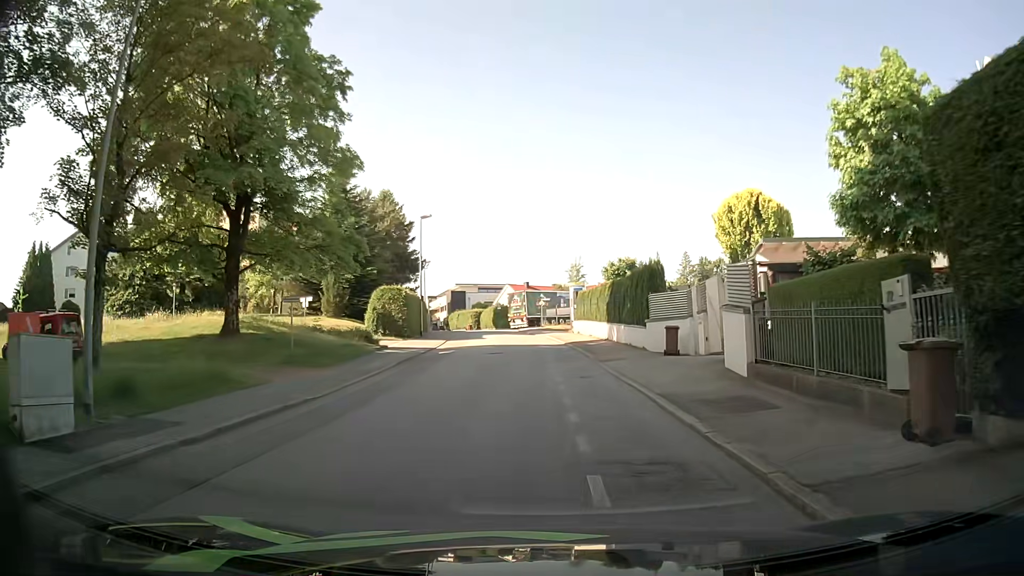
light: Day
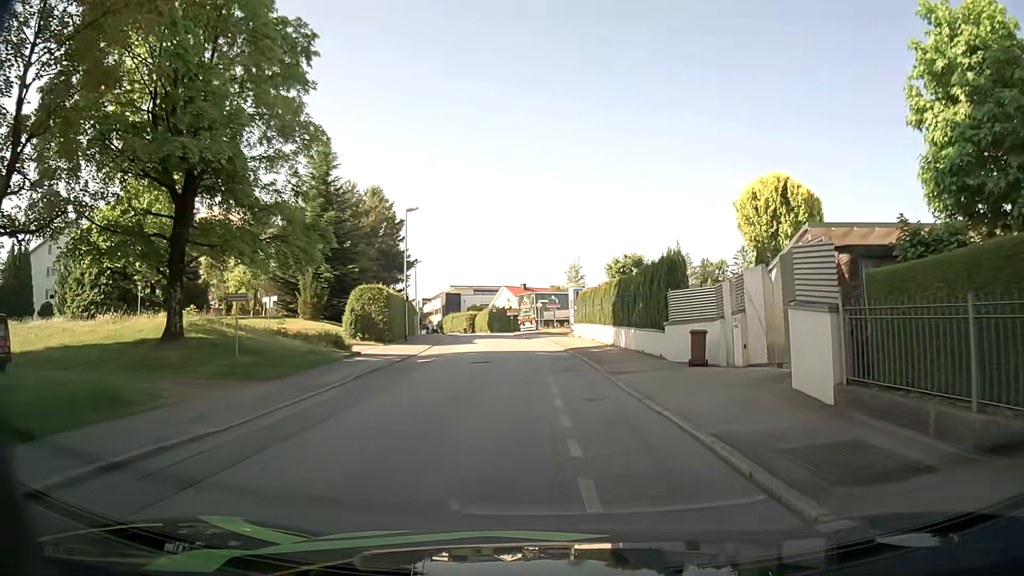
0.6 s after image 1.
(0.0, +4.1) m; 0°
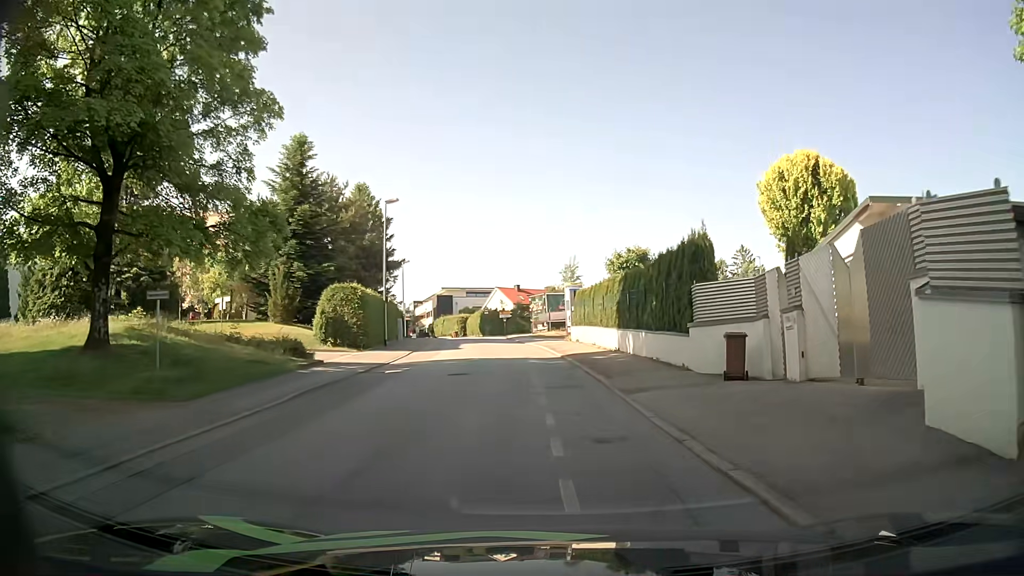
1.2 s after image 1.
(0.0, +4.0) m; +1°
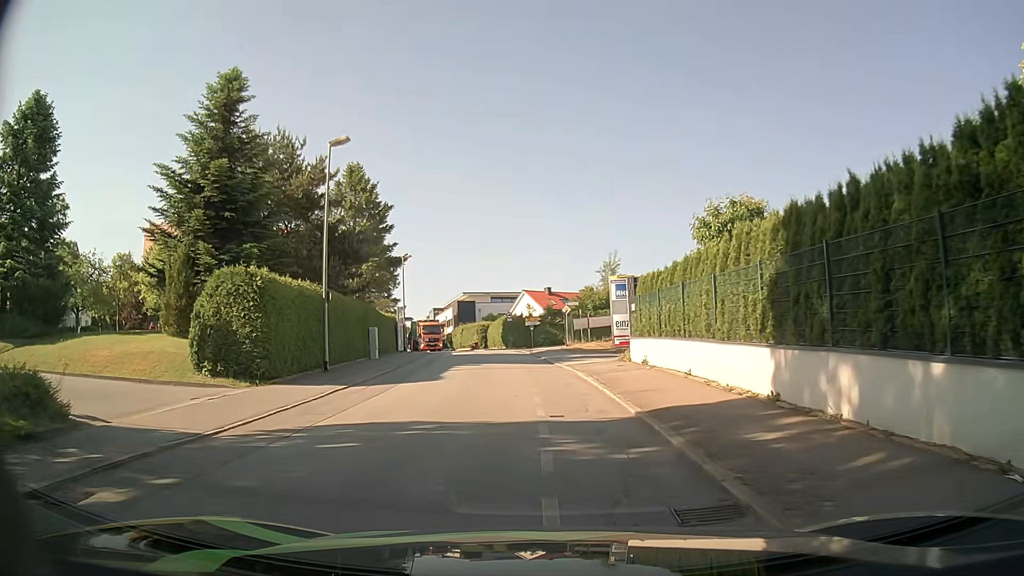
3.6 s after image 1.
(-0.4, +14.4) m; -4°
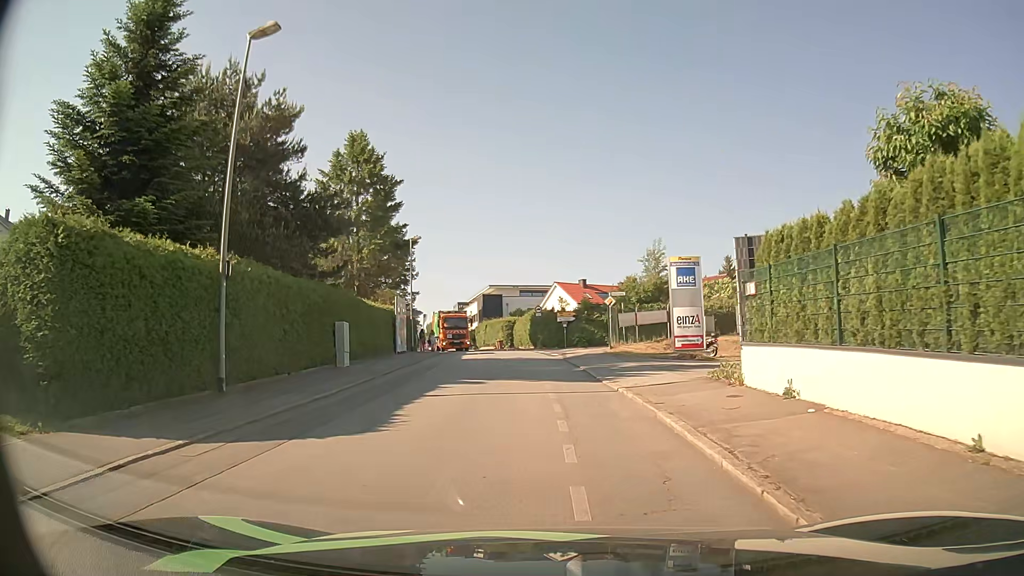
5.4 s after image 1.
(-0.1, +9.6) m; -2°
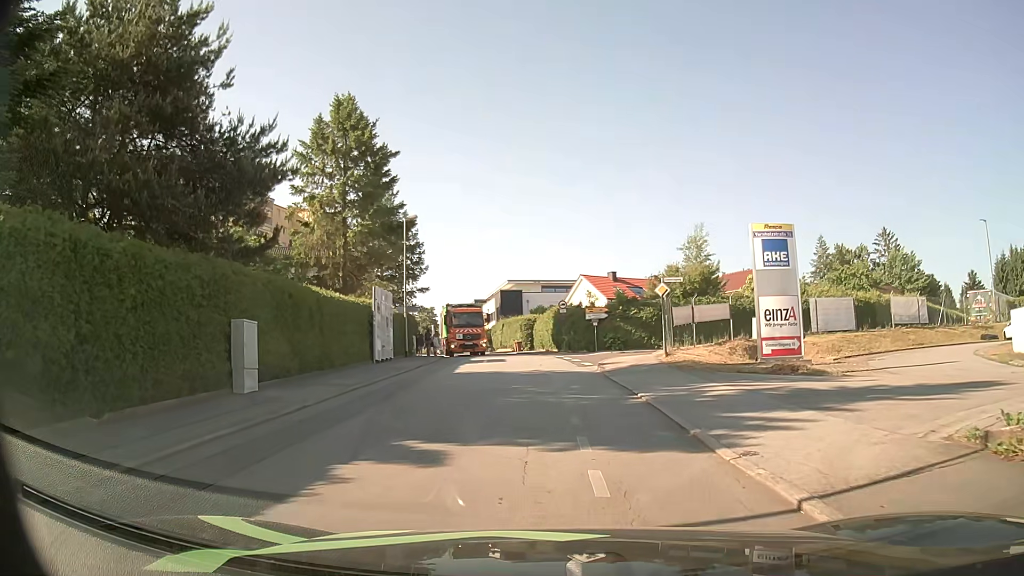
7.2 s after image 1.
(-0.3, +9.4) m; -2°
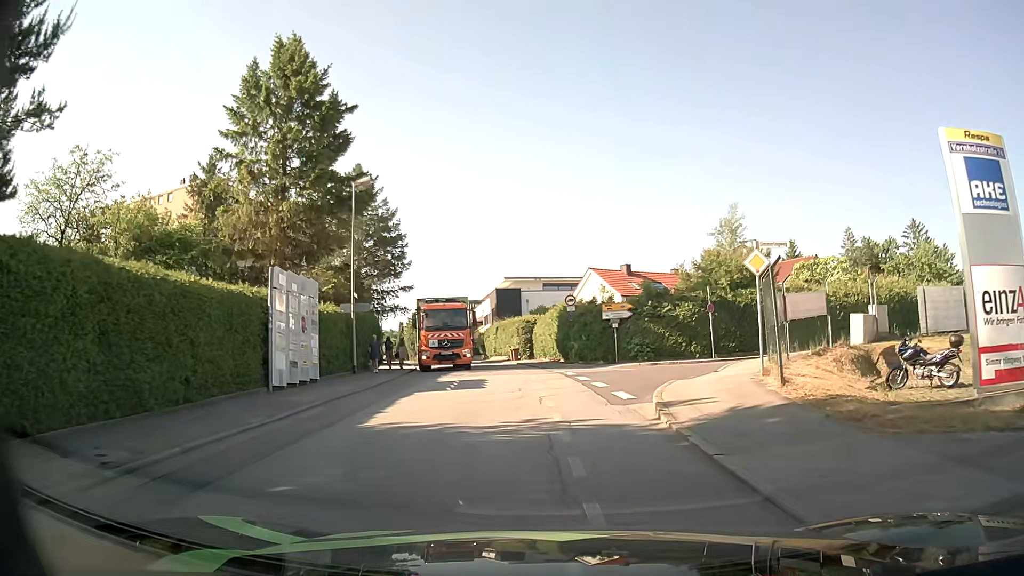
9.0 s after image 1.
(-0.2, +11.3) m; -1°
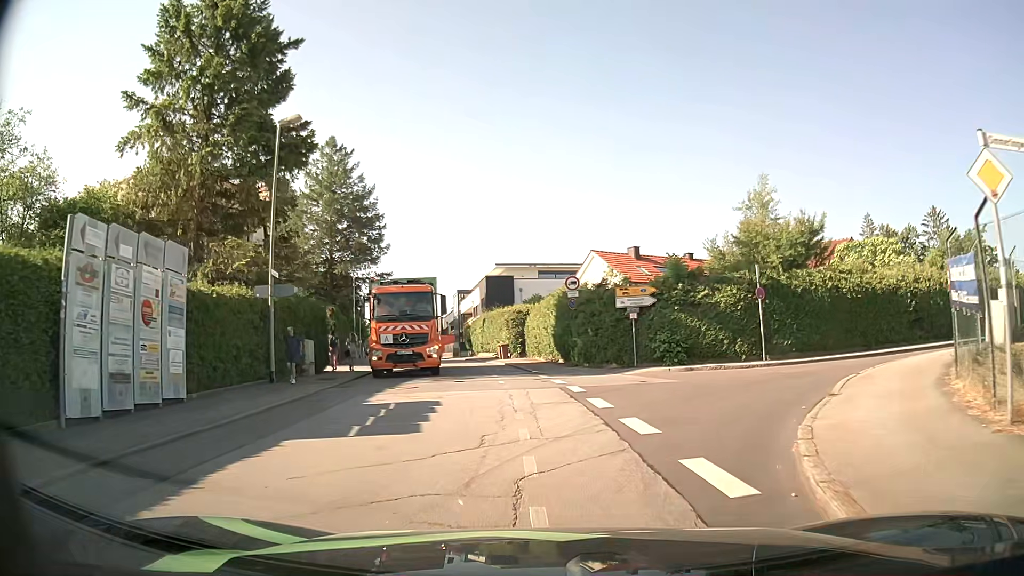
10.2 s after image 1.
(+0.1, +8.2) m; +1°
(0, +10) (-1, +20) (-3, +30) (-5, +40) (-8, +49) (-10, +59) (-13, +68) (-16, +78) (-18, +88) (-21, +97) m
